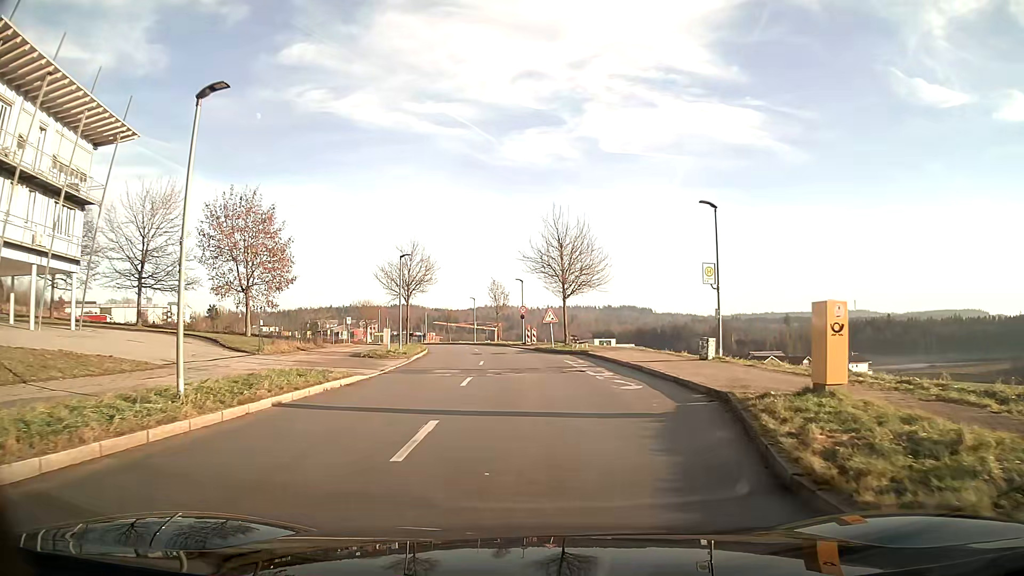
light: Day
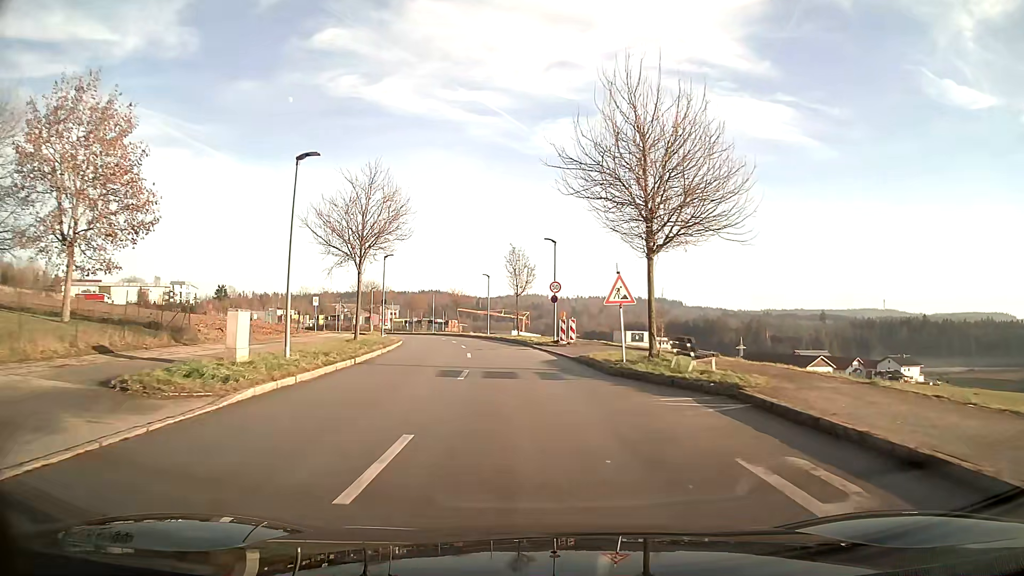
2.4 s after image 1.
(-0.4, +20.7) m; -3°
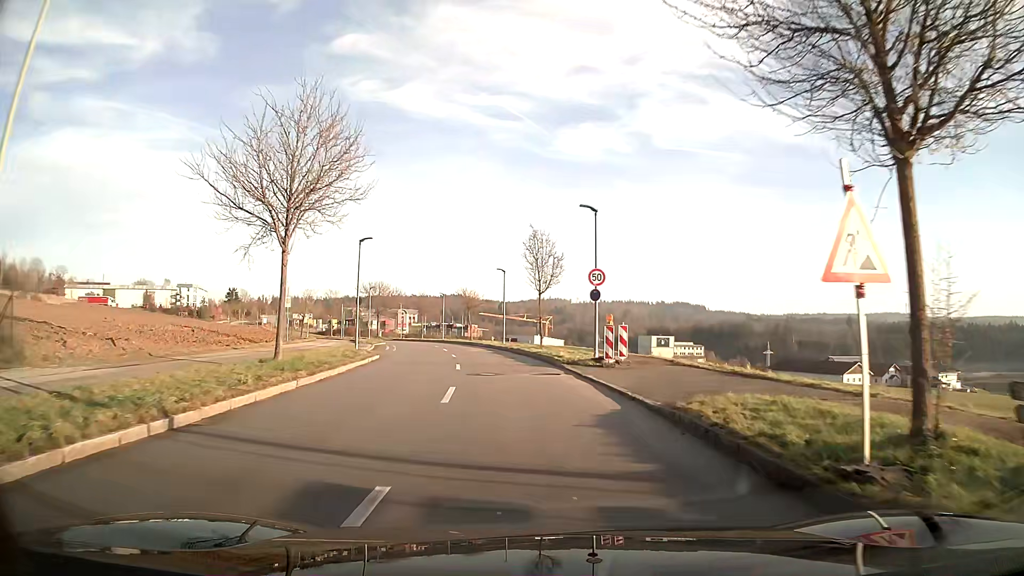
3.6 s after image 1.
(-0.2, +11.4) m; -2°
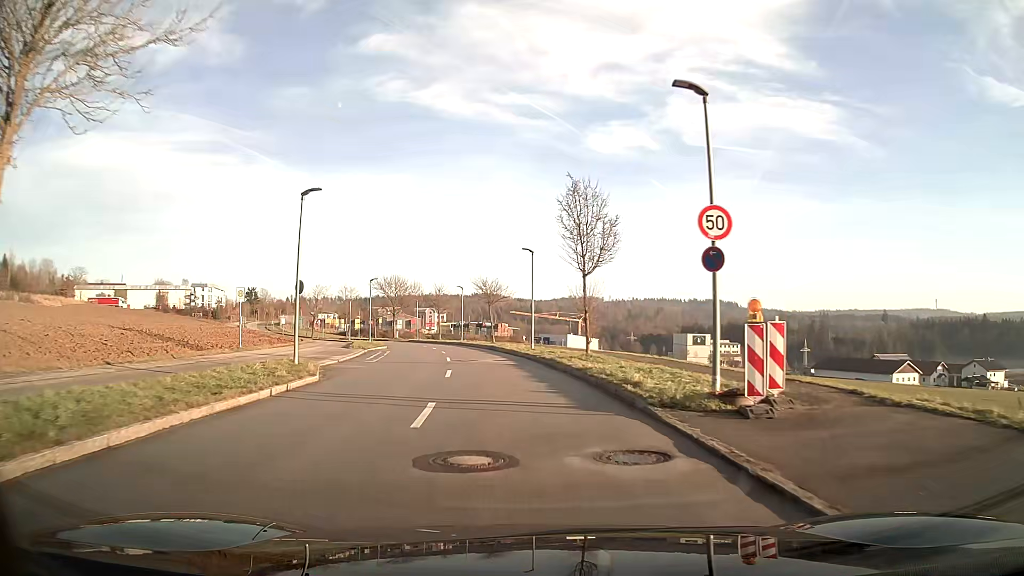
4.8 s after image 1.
(-0.3, +12.0) m; -3°
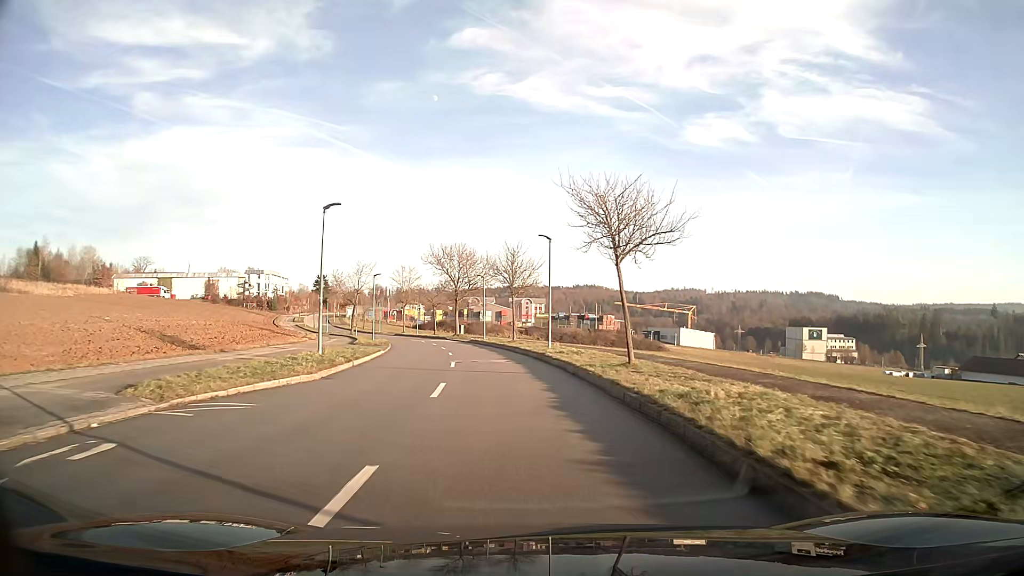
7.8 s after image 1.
(-2.5, +33.0) m; -9°
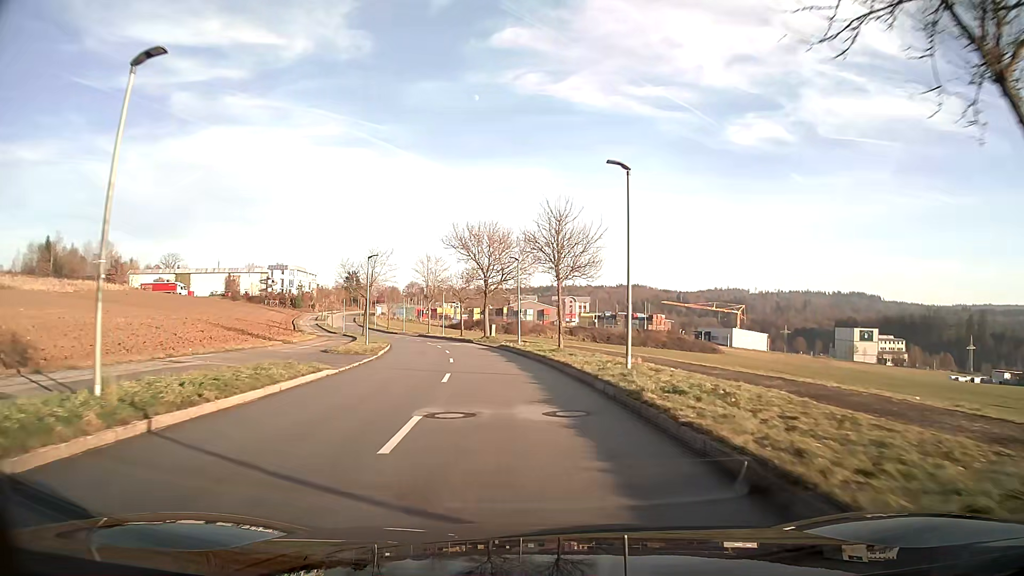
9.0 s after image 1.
(-0.5, +14.5) m; -4°
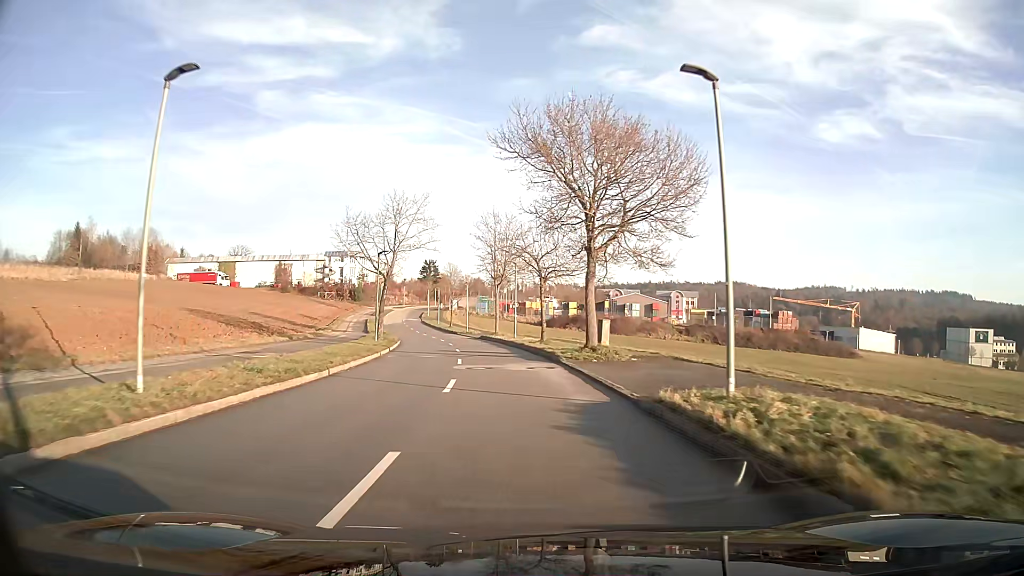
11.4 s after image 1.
(-2.2, +30.3) m; -8°
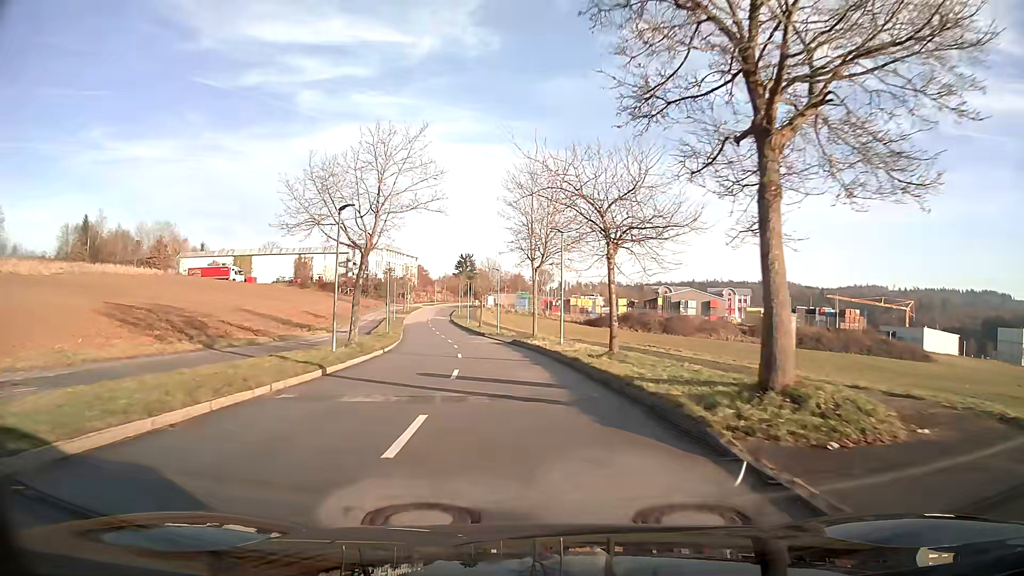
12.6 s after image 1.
(-0.5, +15.6) m; -4°
(0, +10) (-1, +20) (-2, +30) (-3, +40) (-5, +50) (-6, +60) (-8, +69) (-10, +79) (-11, +89) (-12, +99) m
